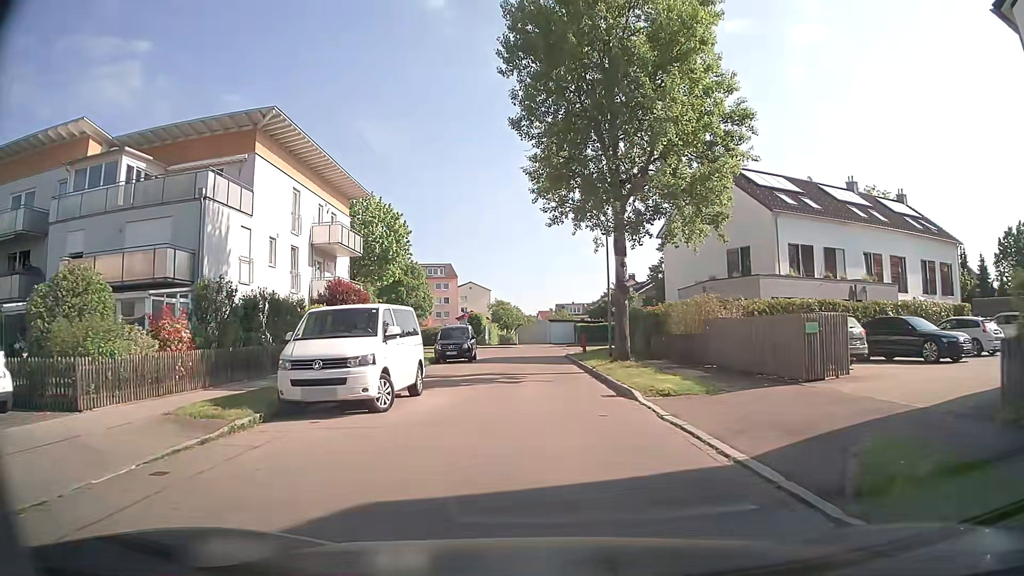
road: residential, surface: asphalt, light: Day
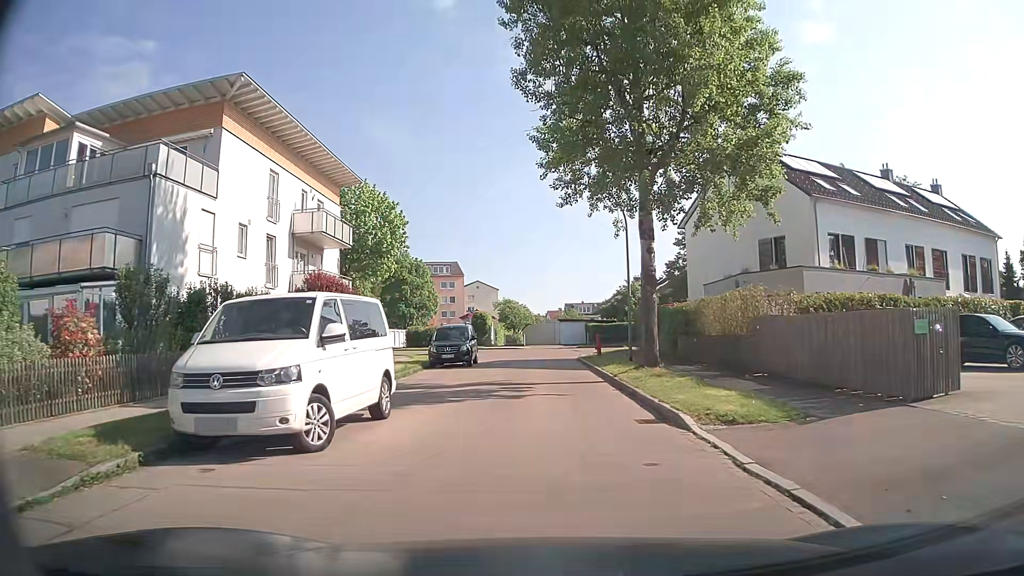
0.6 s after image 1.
(0.0, +4.0) m; 0°
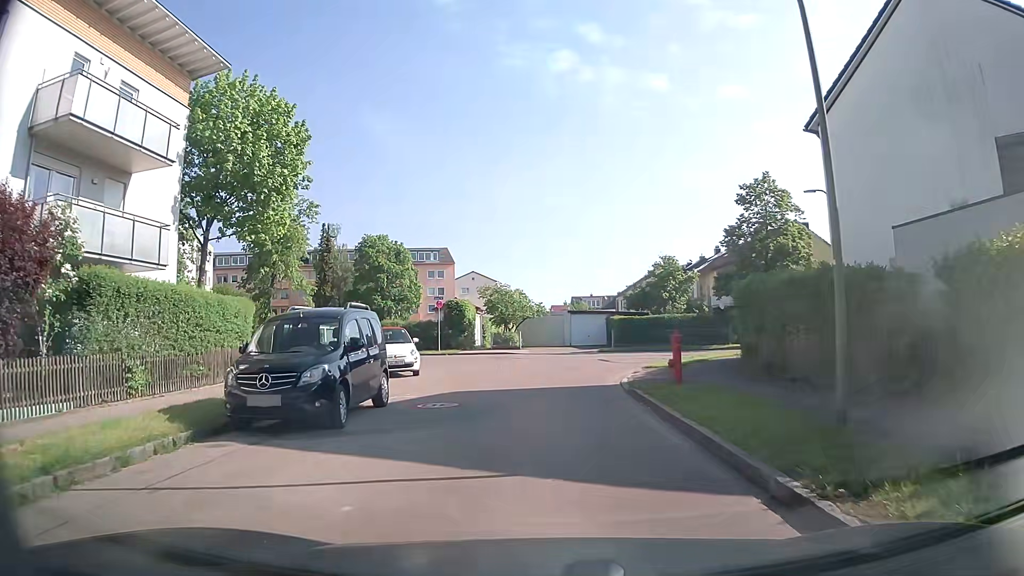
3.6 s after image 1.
(-0.3, +18.4) m; 0°
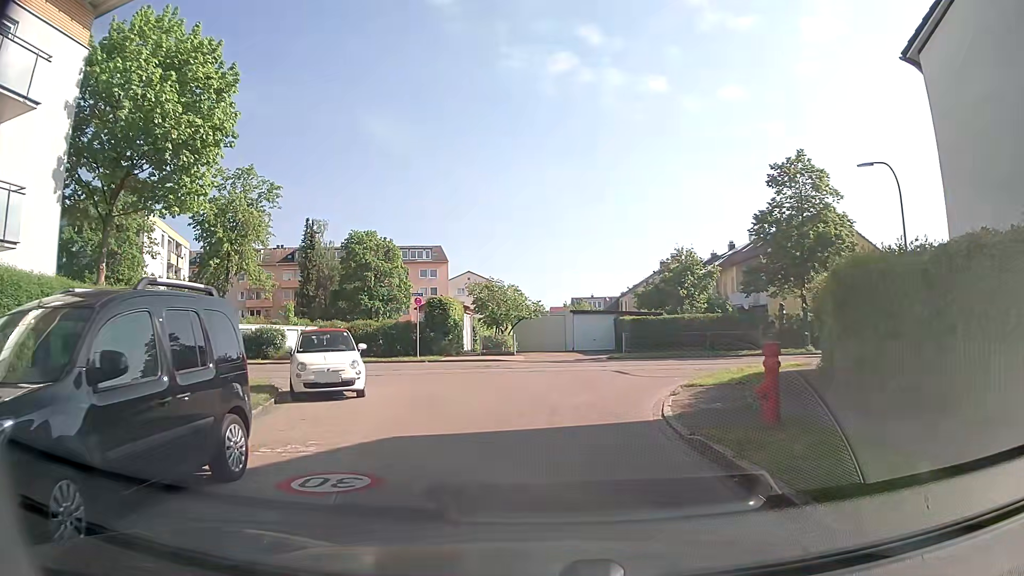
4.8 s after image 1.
(-0.1, +6.1) m; -1°
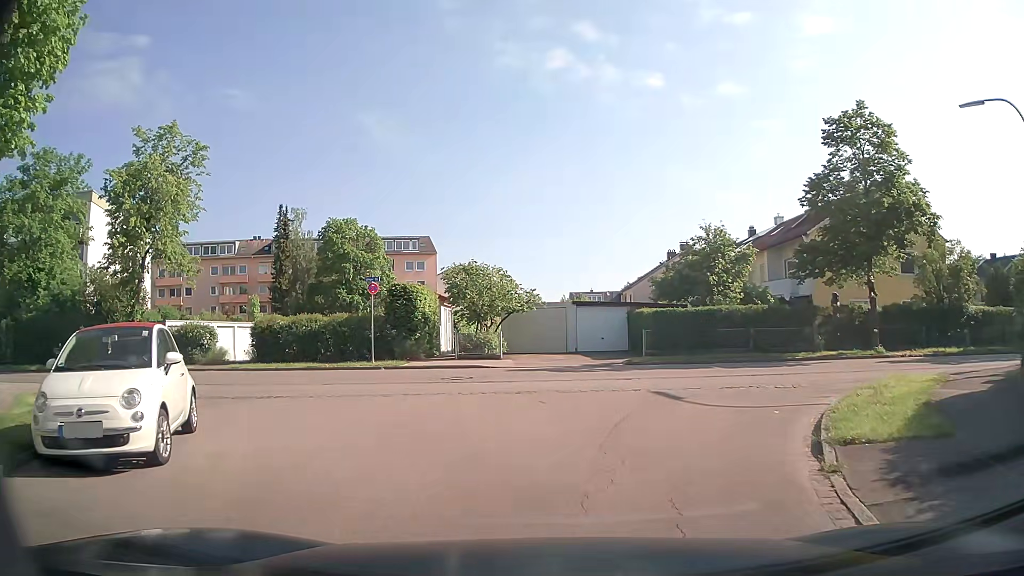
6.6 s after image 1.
(-0.2, +7.9) m; 0°
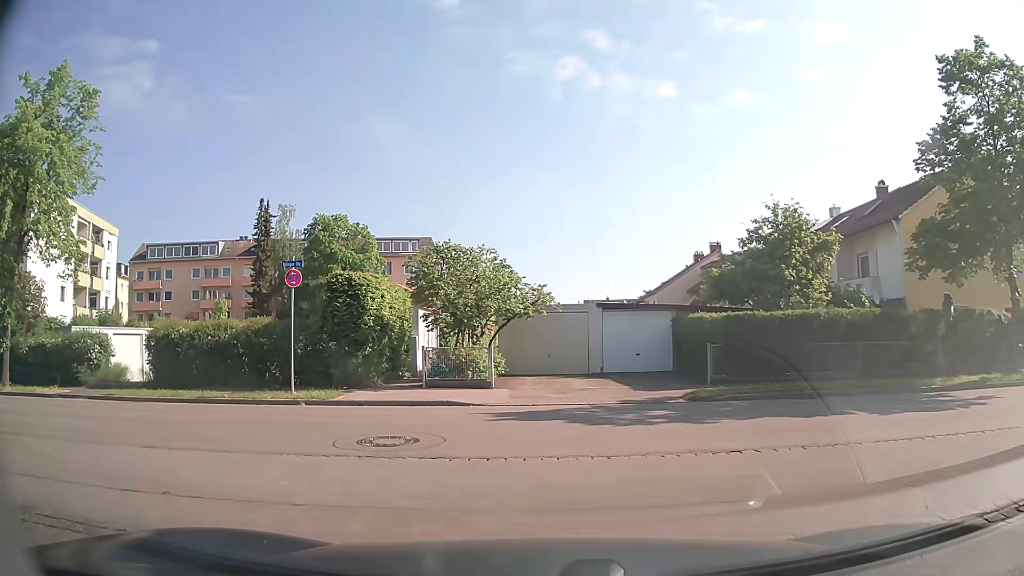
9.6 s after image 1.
(+0.1, +8.8) m; +1°
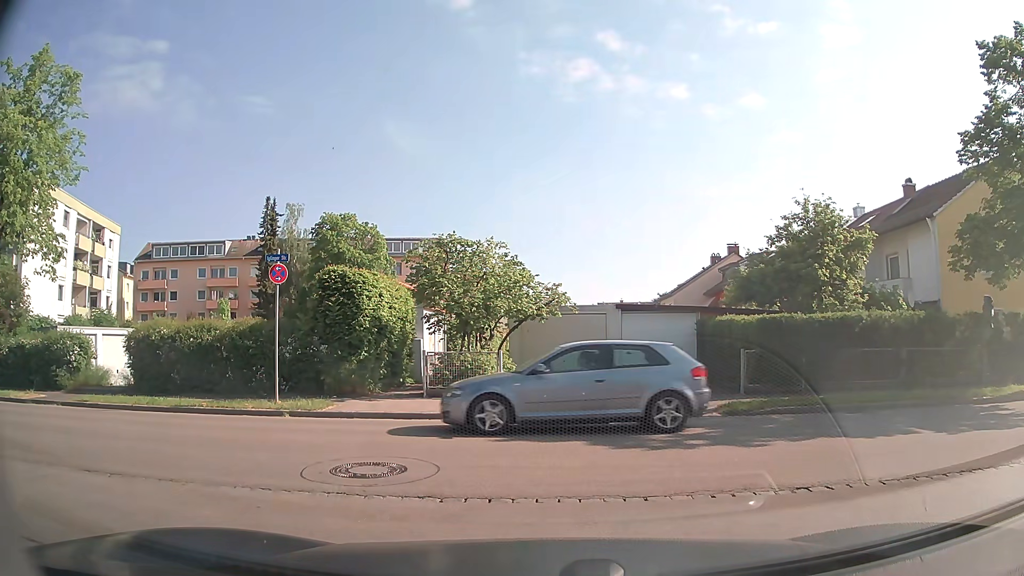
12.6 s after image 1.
(-0.1, +1.8) m; -2°
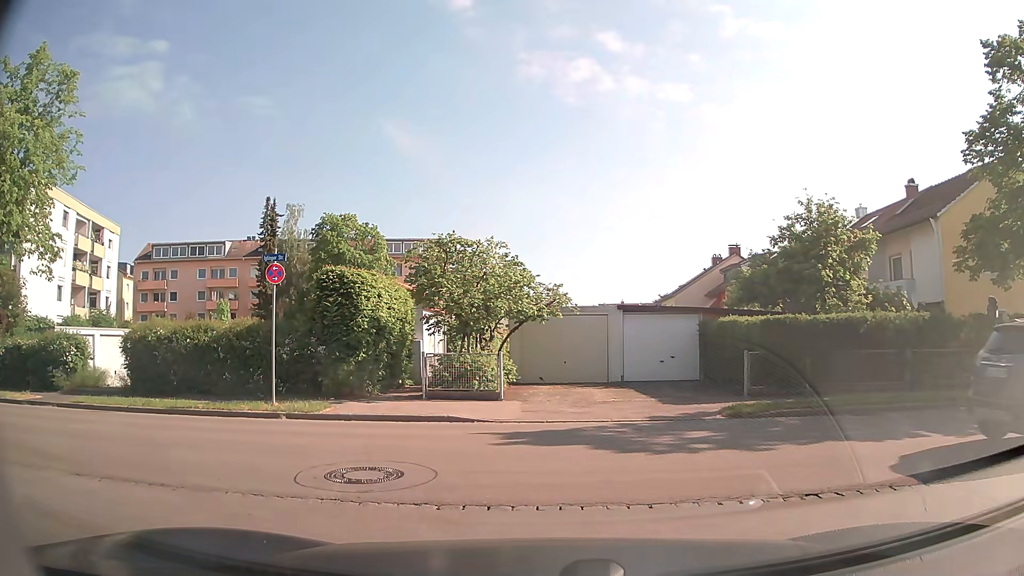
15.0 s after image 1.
(0.0, +0.2) m; 0°
